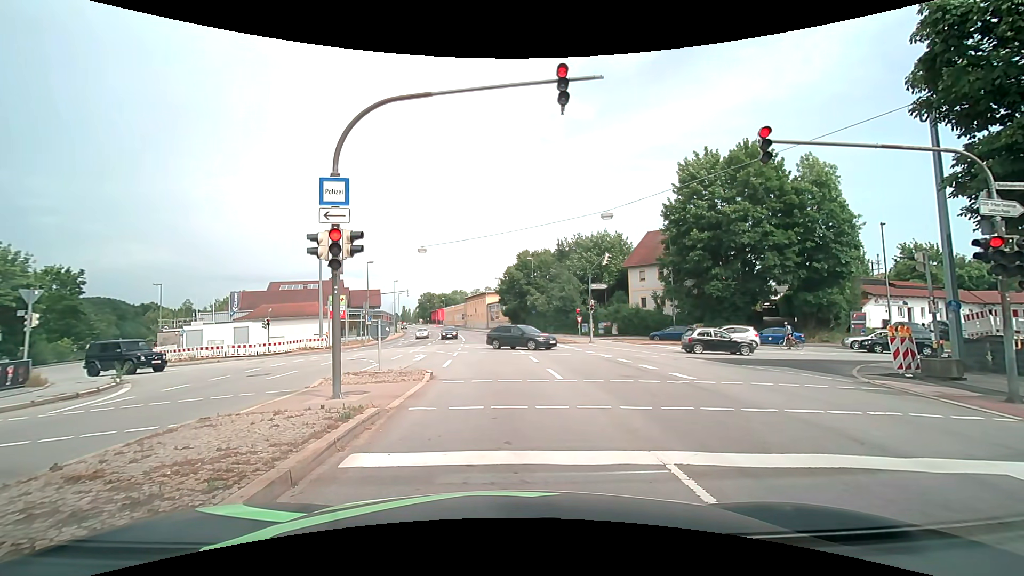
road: primary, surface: asphalt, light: Day
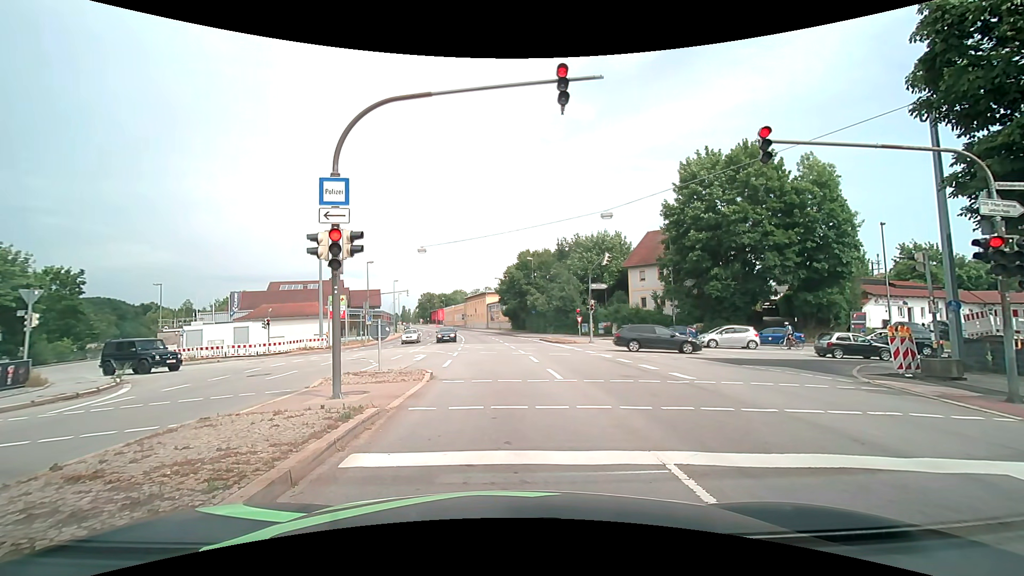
(0.0, 0.0) m; 0°
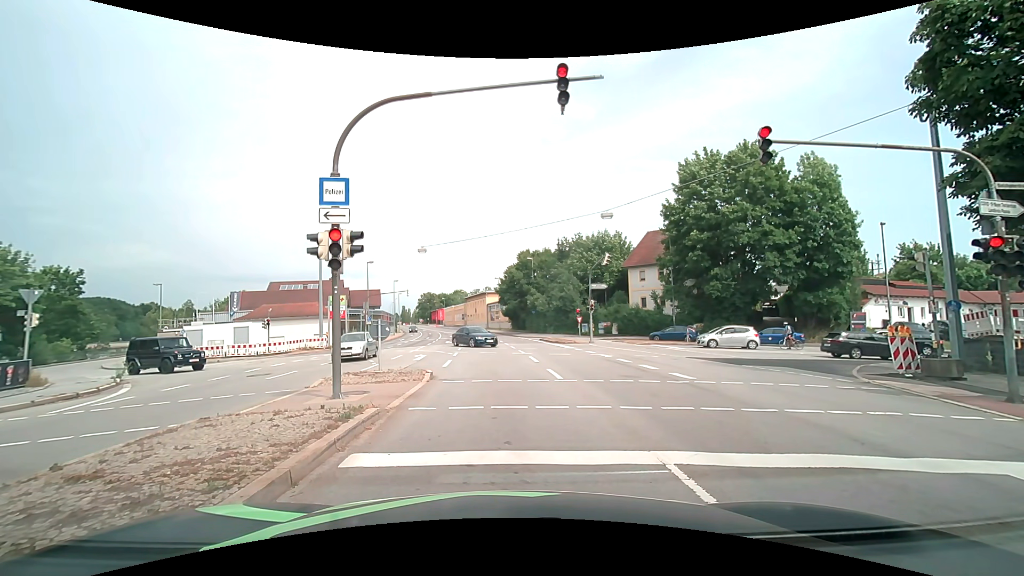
(0.0, 0.0) m; 0°
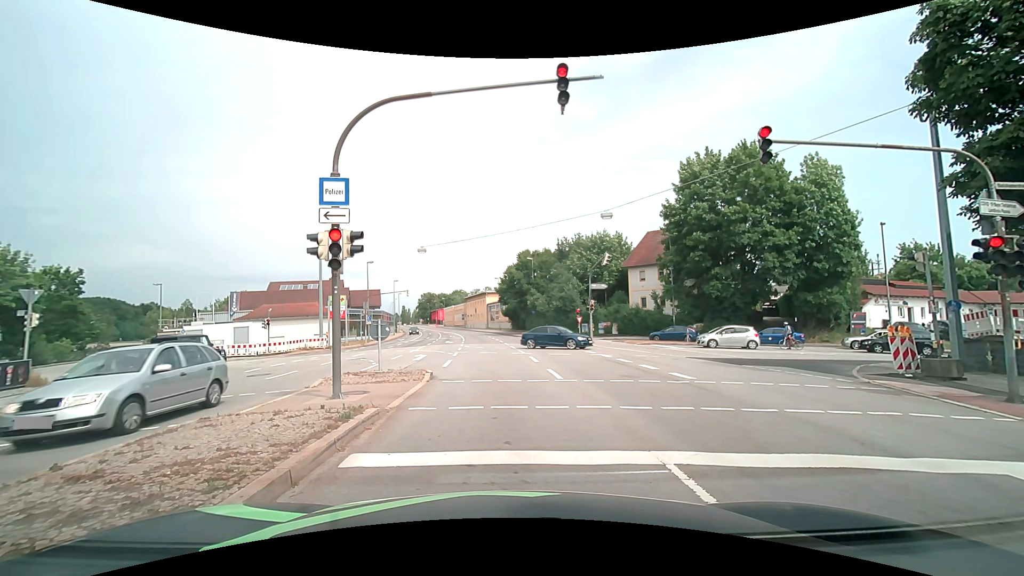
(0.0, 0.0) m; 0°
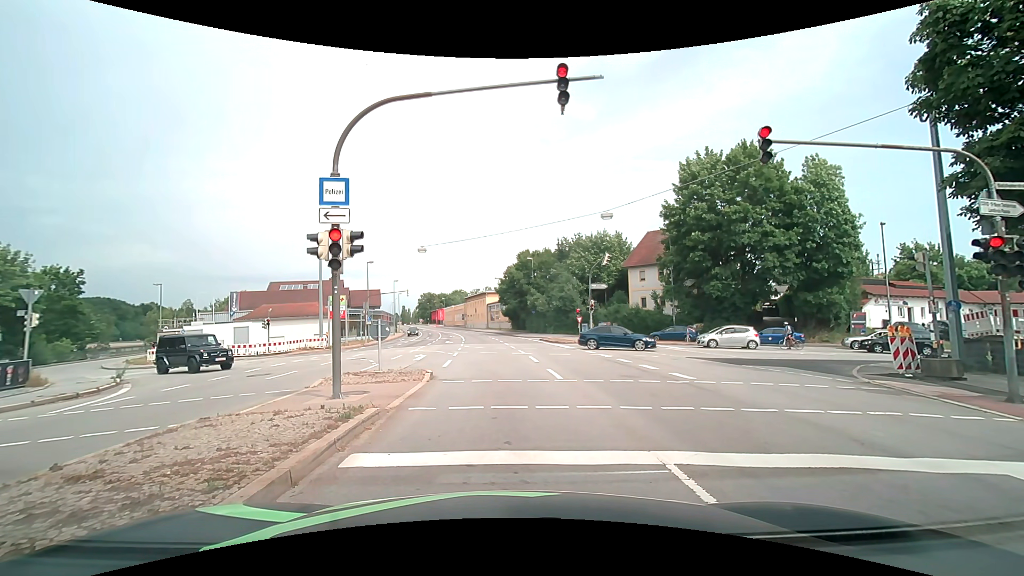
(0.0, 0.0) m; 0°
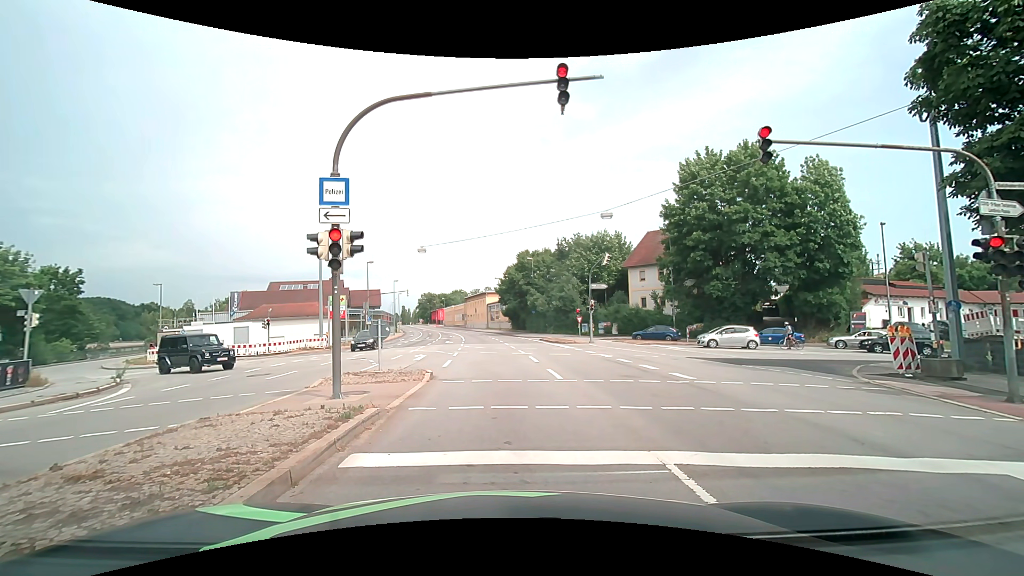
(0.0, 0.0) m; 0°
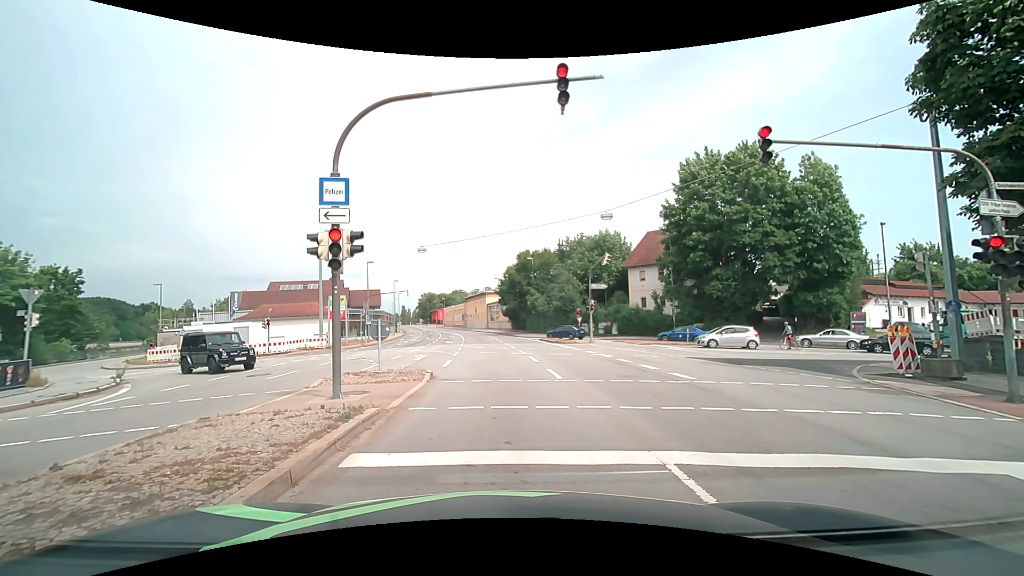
(0.0, 0.0) m; 0°
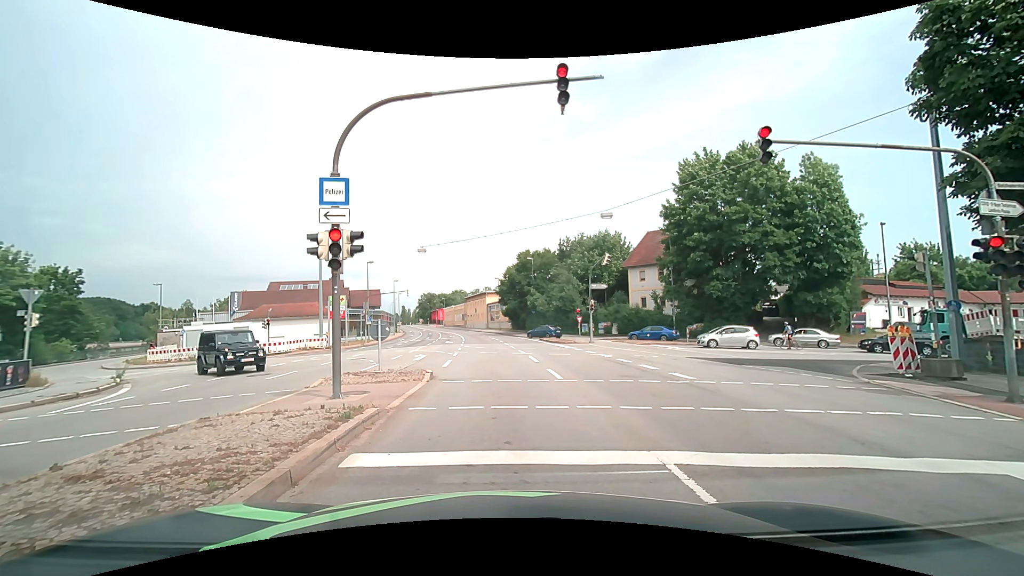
(0.0, 0.0) m; 0°
